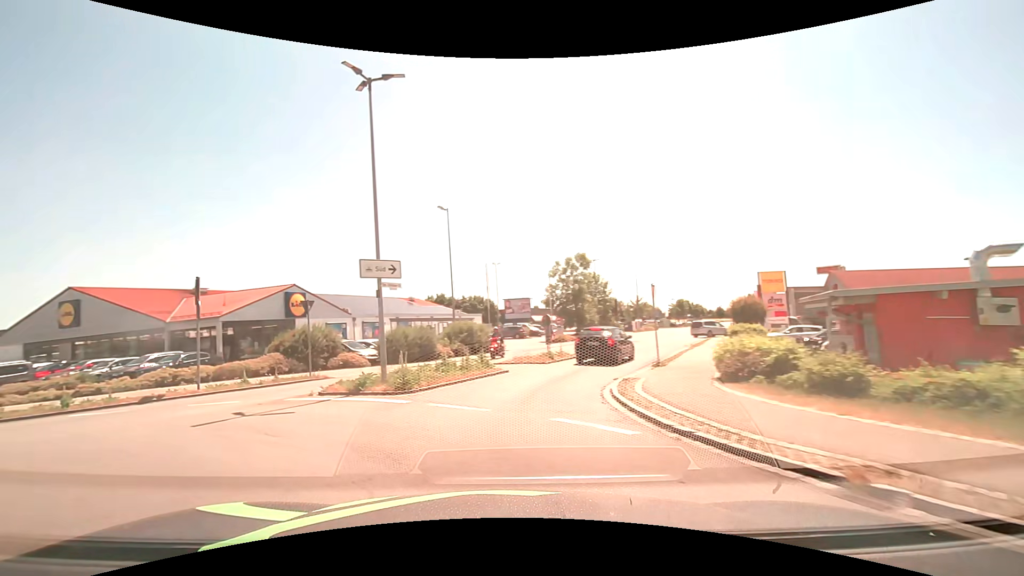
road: tertiary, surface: asphalt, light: Day
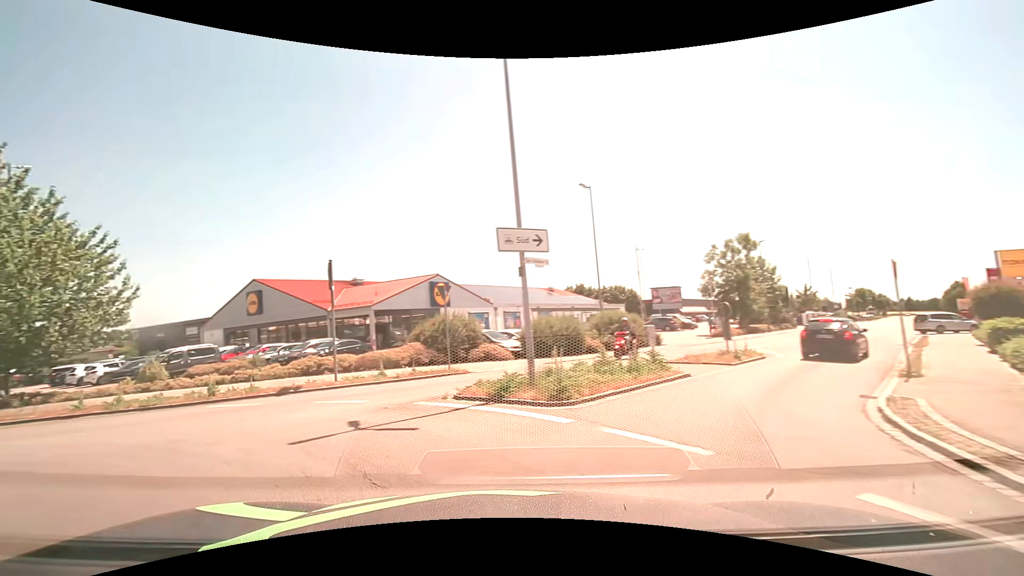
(-0.4, +3.4) m; -15°
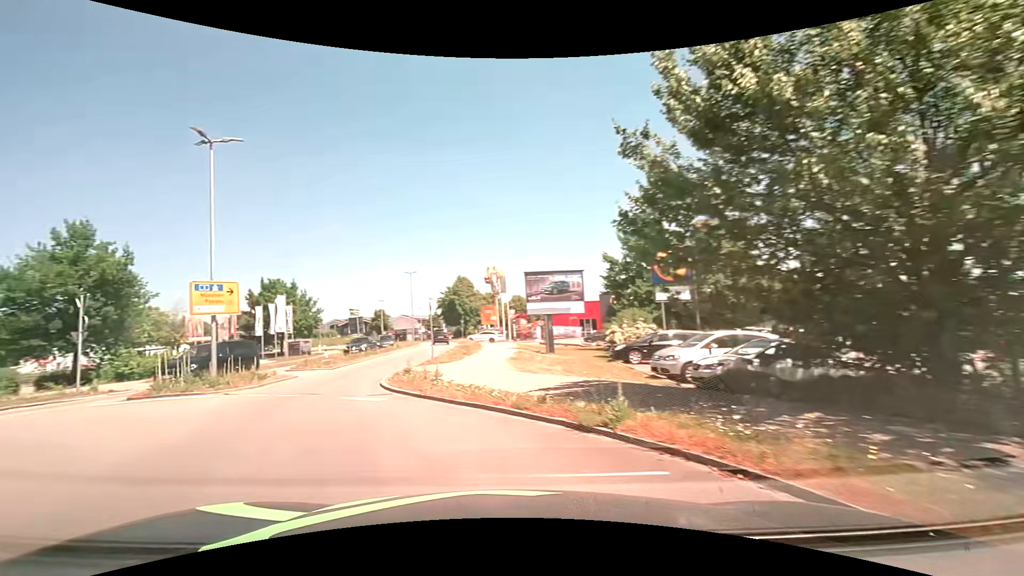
(-10.2, +11.5) m; -83°
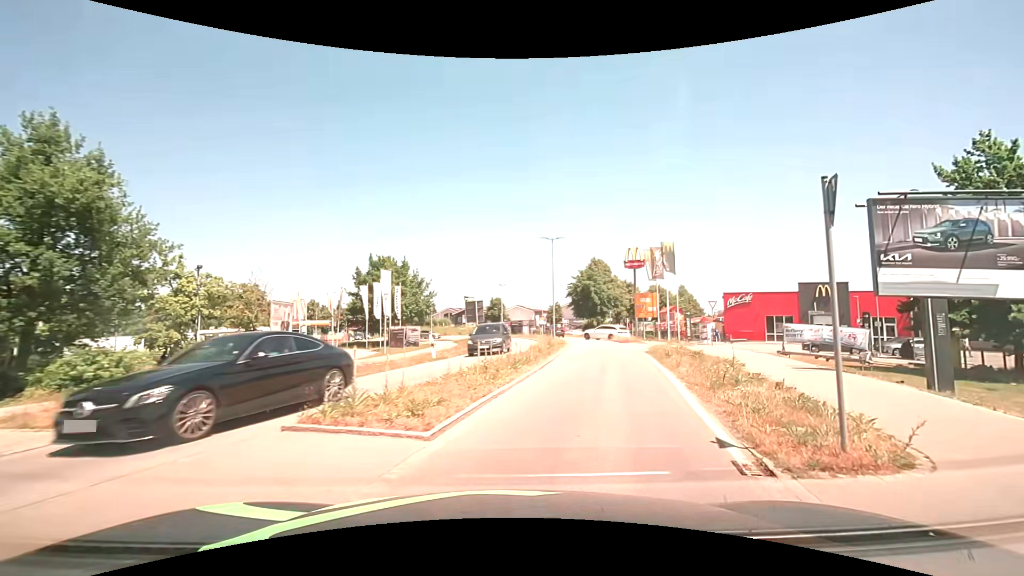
(-5.6, +16.6) m; -14°
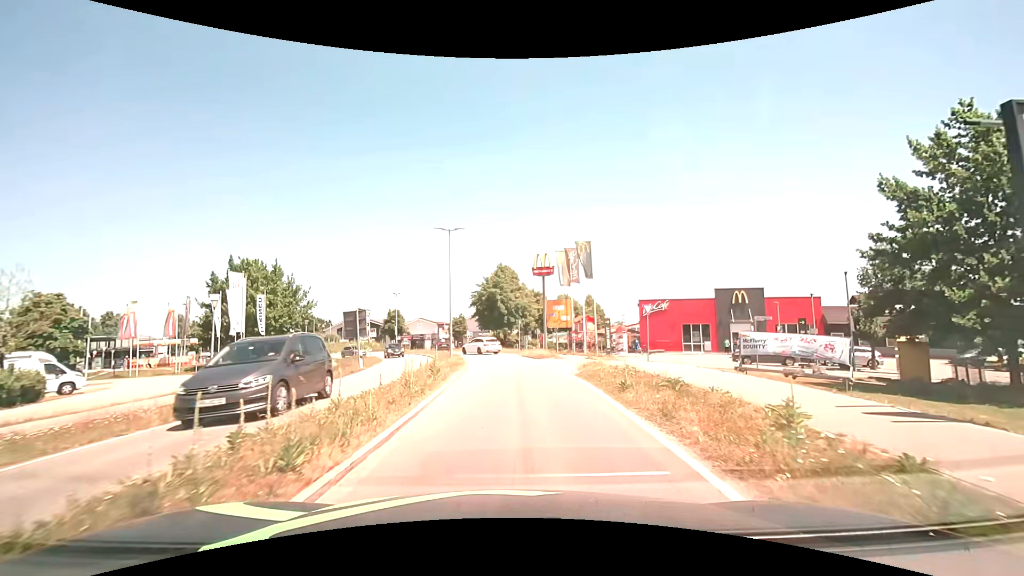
(+1.0, +8.1) m; +12°
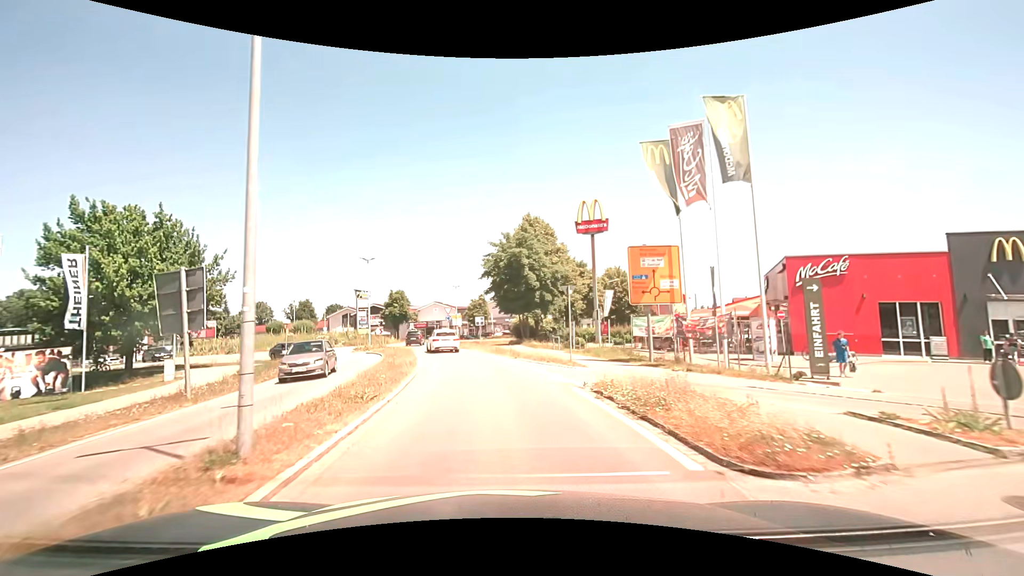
(-0.4, +25.1) m; -4°
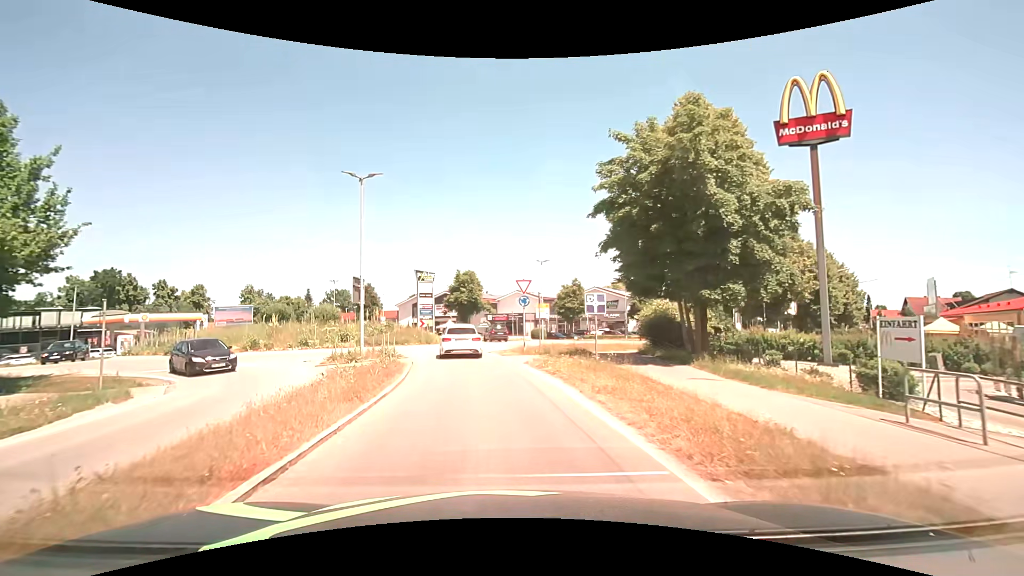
(-2.0, +23.7) m; -10°
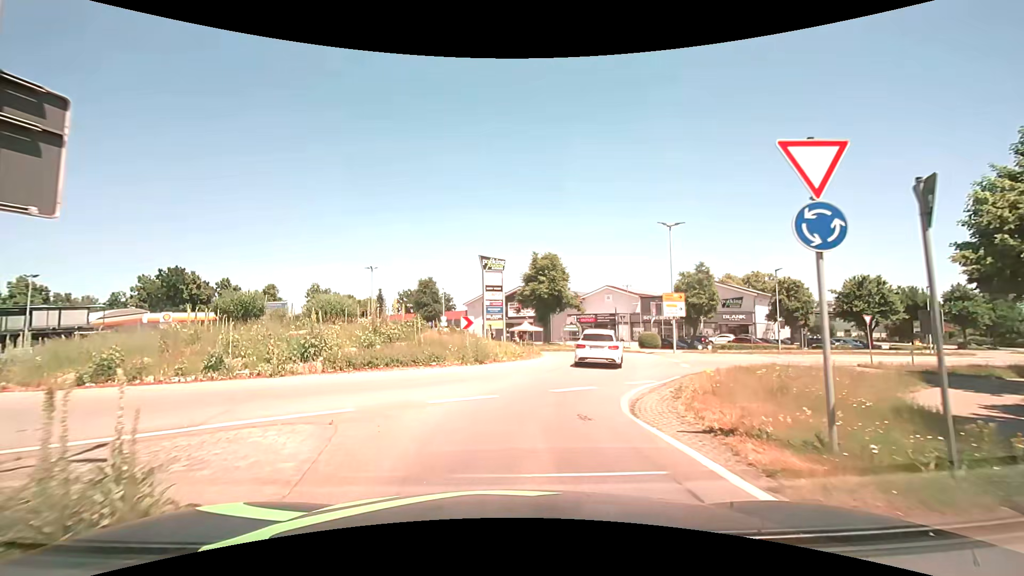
(-1.7, +18.7) m; -9°
(0, +10) (+4, +19) (+10, +27) (+18, +33) (+27, +38) (+36, +43) (+44, +48) (+53, +52) (+62, +57) (+71, +61) m
